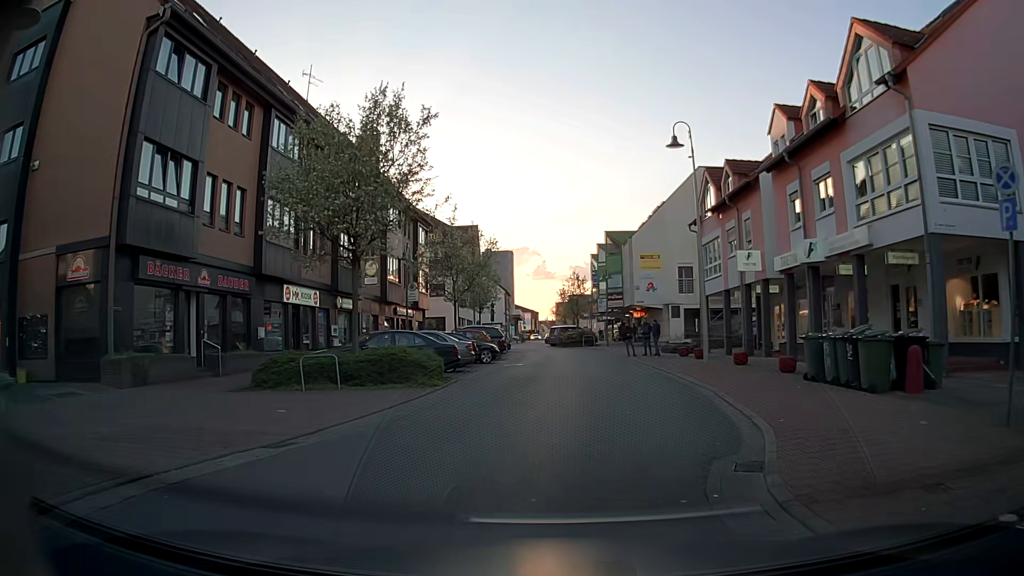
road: unclassified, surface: asphalt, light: Day
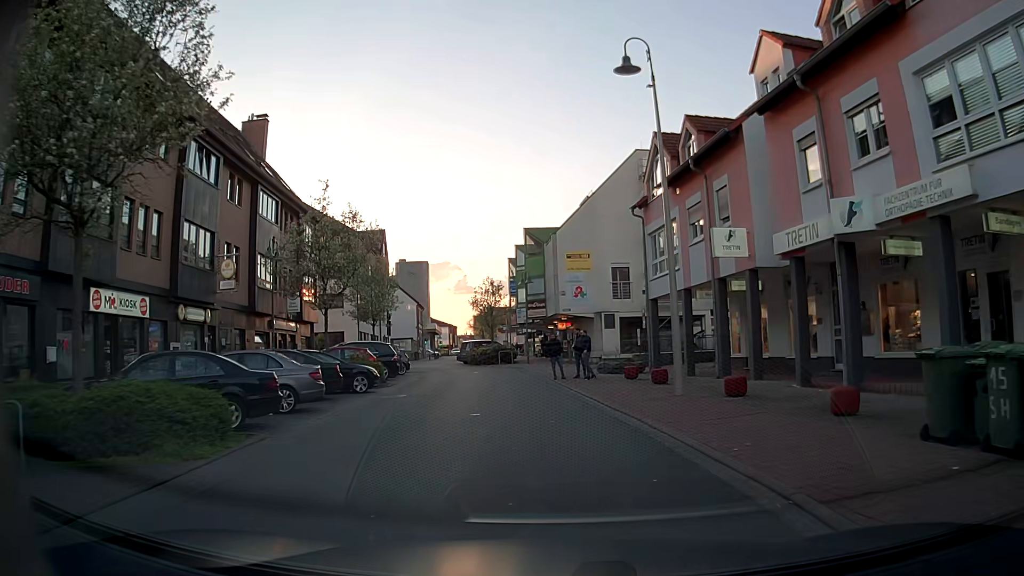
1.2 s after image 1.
(+0.5, +8.4) m; +5°
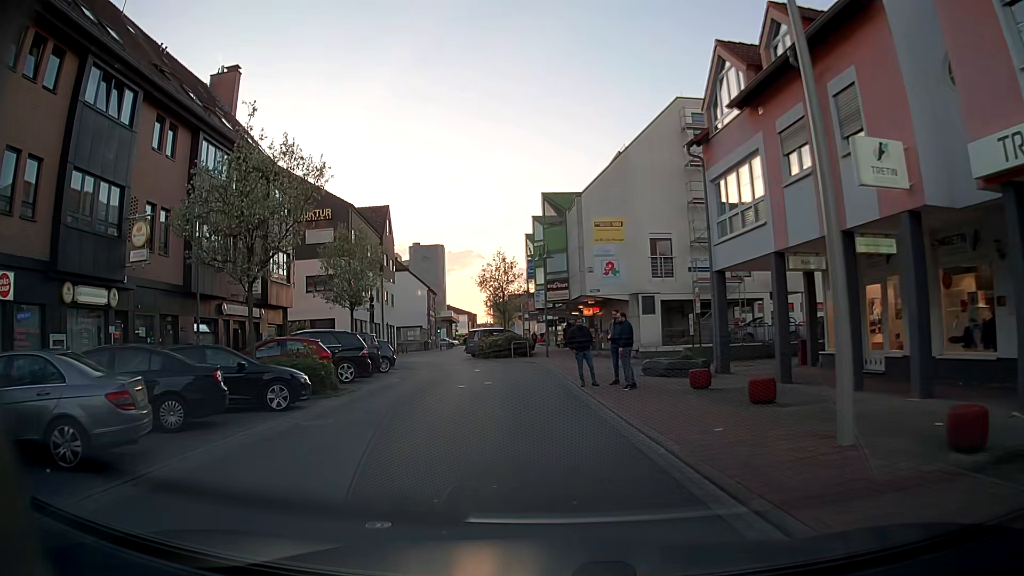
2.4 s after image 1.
(+0.2, +8.2) m; -1°
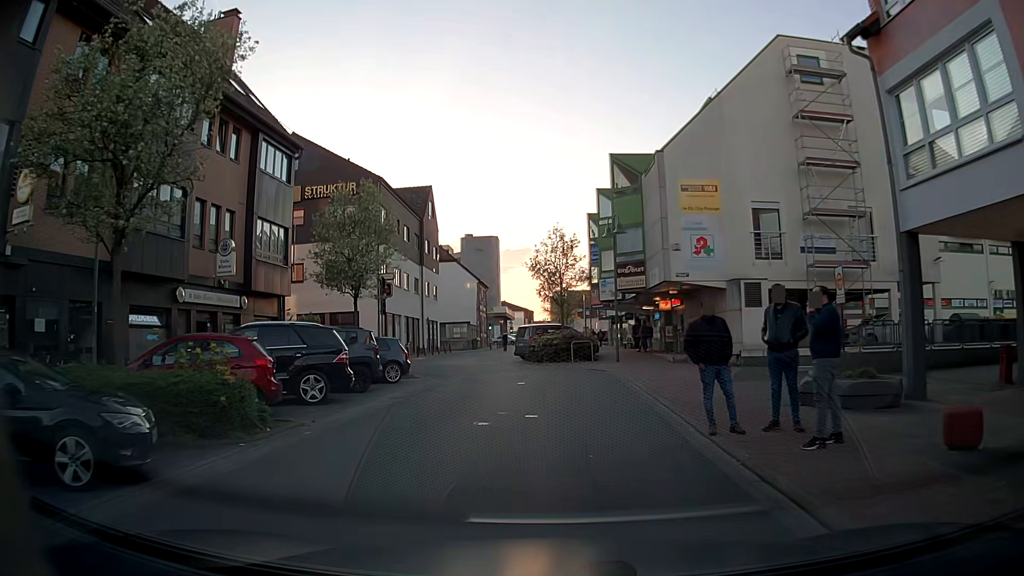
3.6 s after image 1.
(-0.3, +8.3) m; -5°
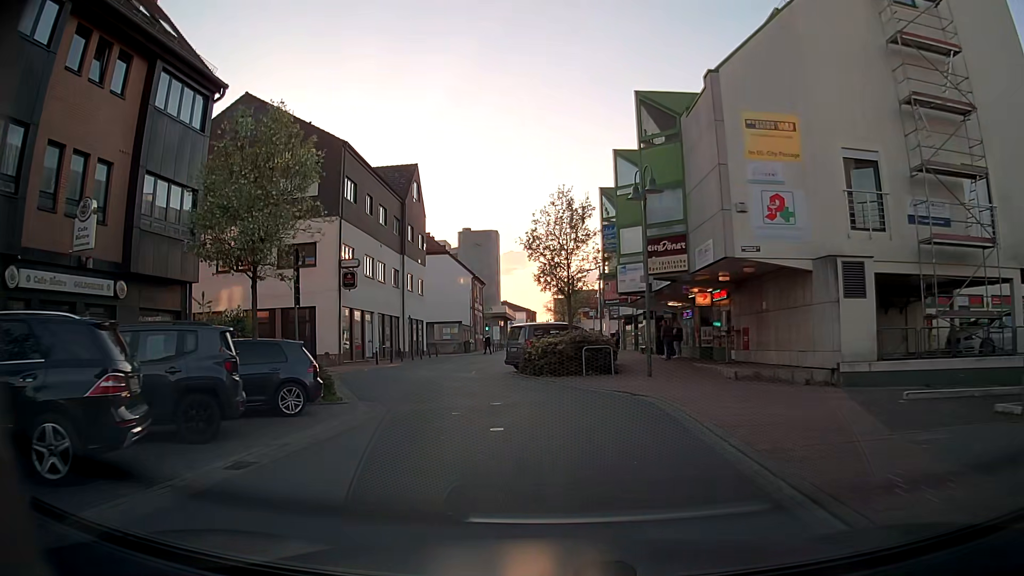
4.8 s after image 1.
(+0.1, +8.6) m; 0°
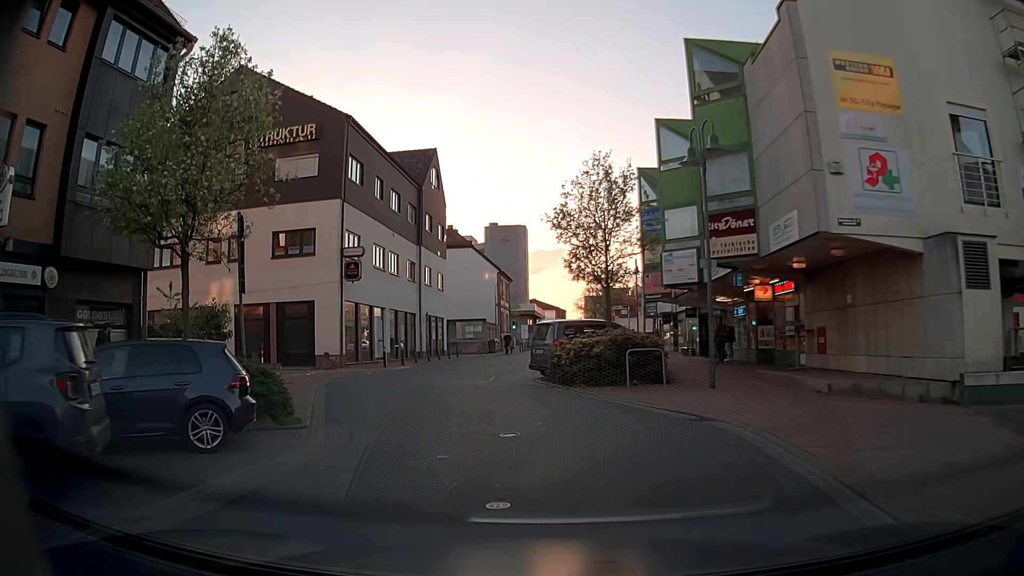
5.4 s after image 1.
(0.0, +4.4) m; 0°
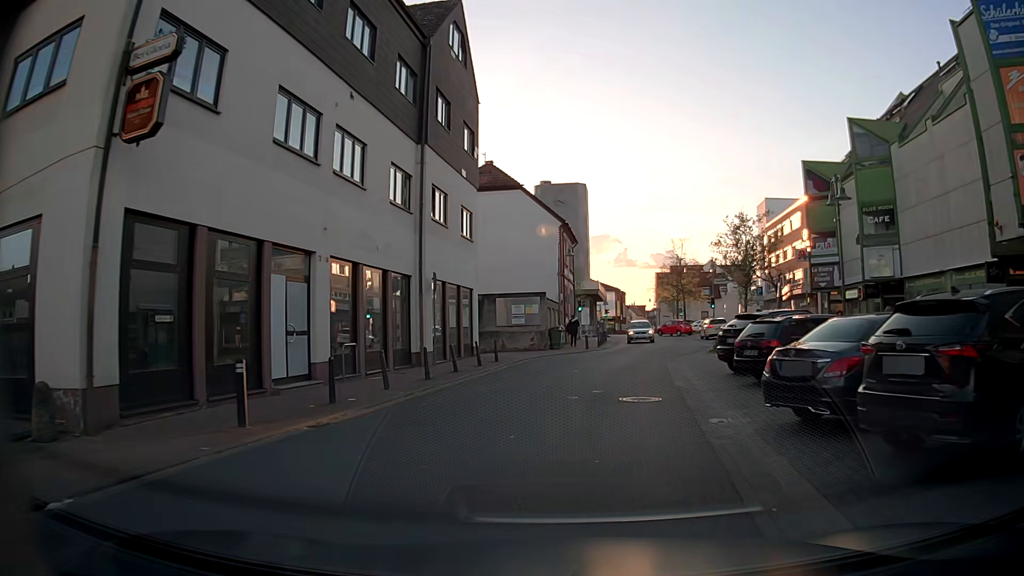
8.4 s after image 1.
(-2.9, +21.9) m; -5°
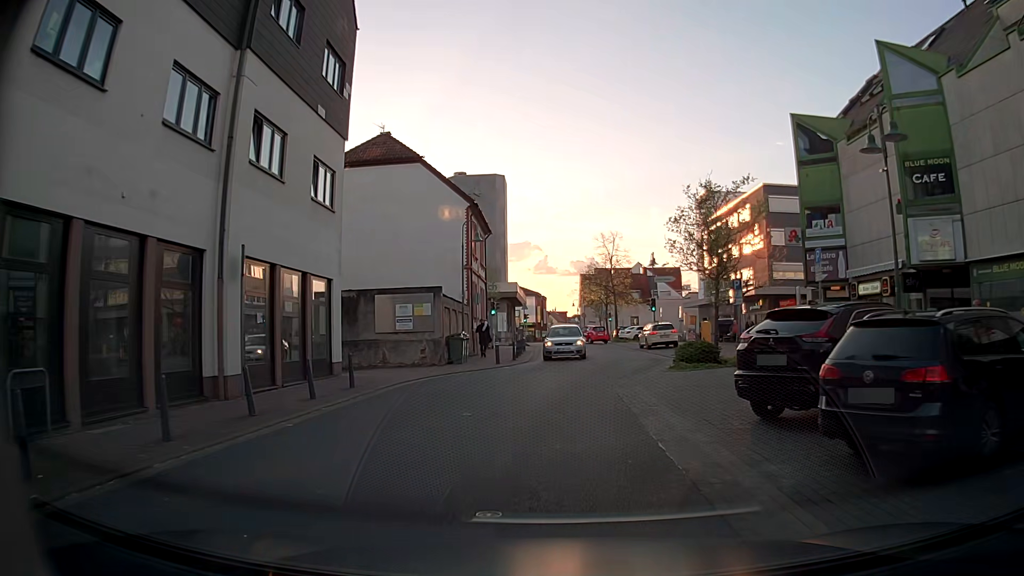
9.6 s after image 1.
(+0.4, +9.0) m; +5°
(0, +10) (+1, +20) (+3, +30) (+3, +40) (+3, +50) (+4, +60) (+4, +70) (+3, +80) (+2, +90) (+2, +100) m
